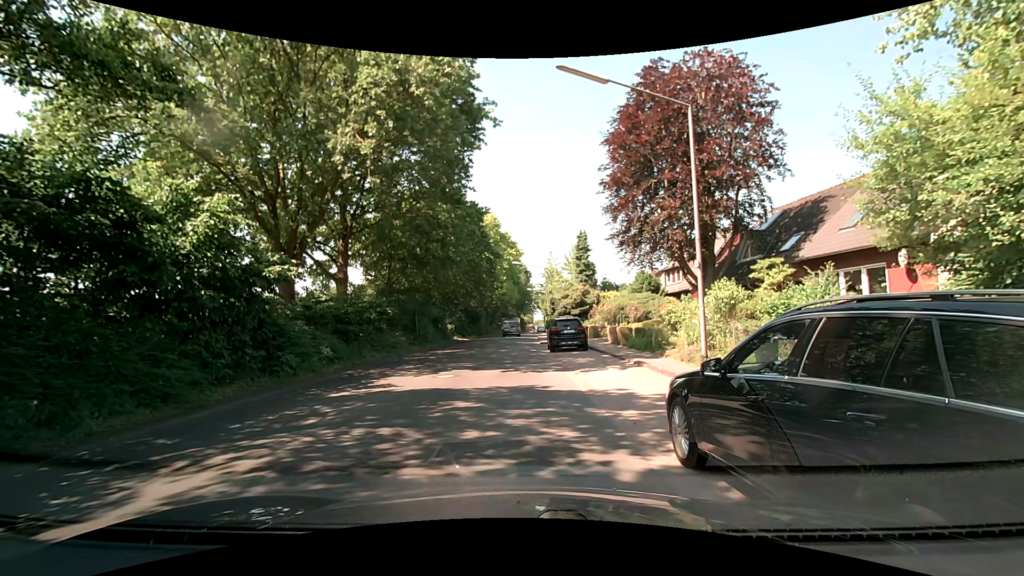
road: unclassified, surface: asphalt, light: Day
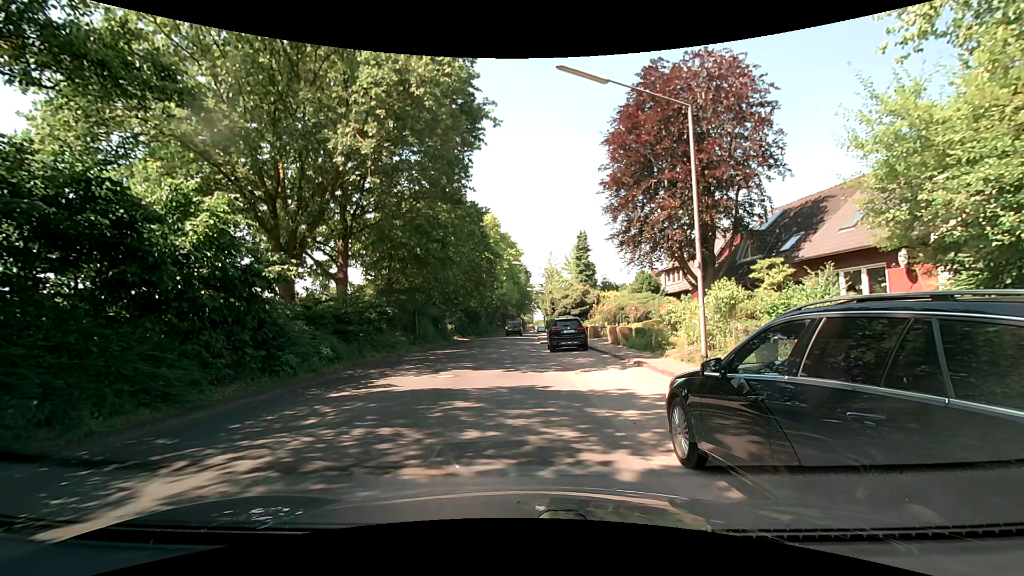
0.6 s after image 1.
(0.0, 0.0) m; 0°
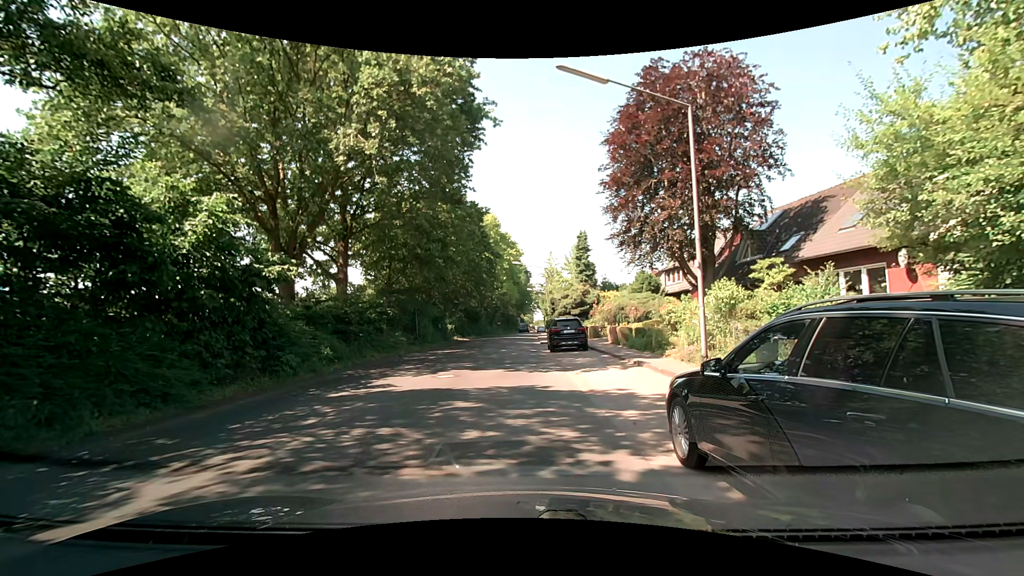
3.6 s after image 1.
(0.0, 0.0) m; 0°
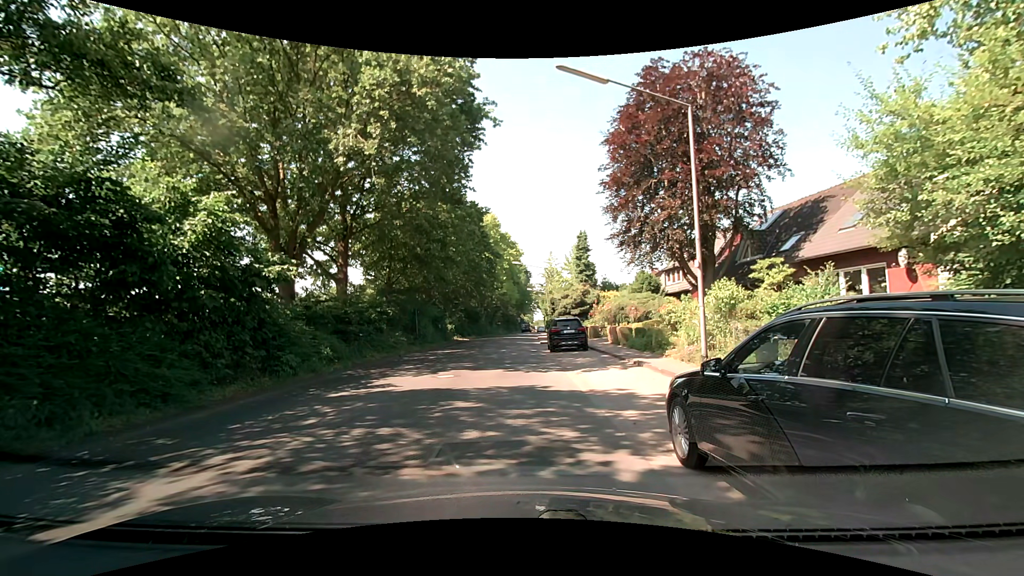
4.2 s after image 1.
(0.0, 0.0) m; 0°
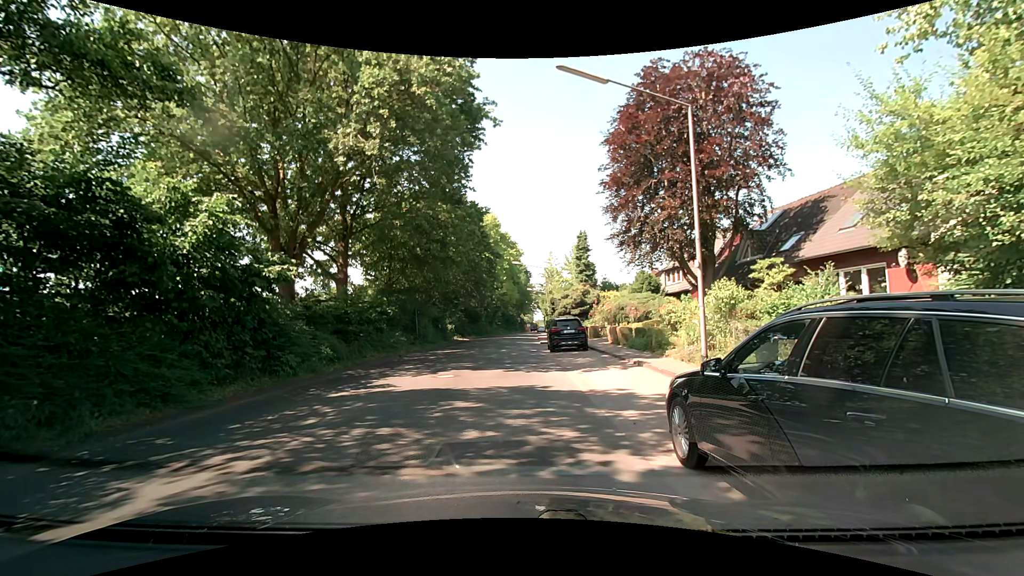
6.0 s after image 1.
(0.0, 0.0) m; 0°
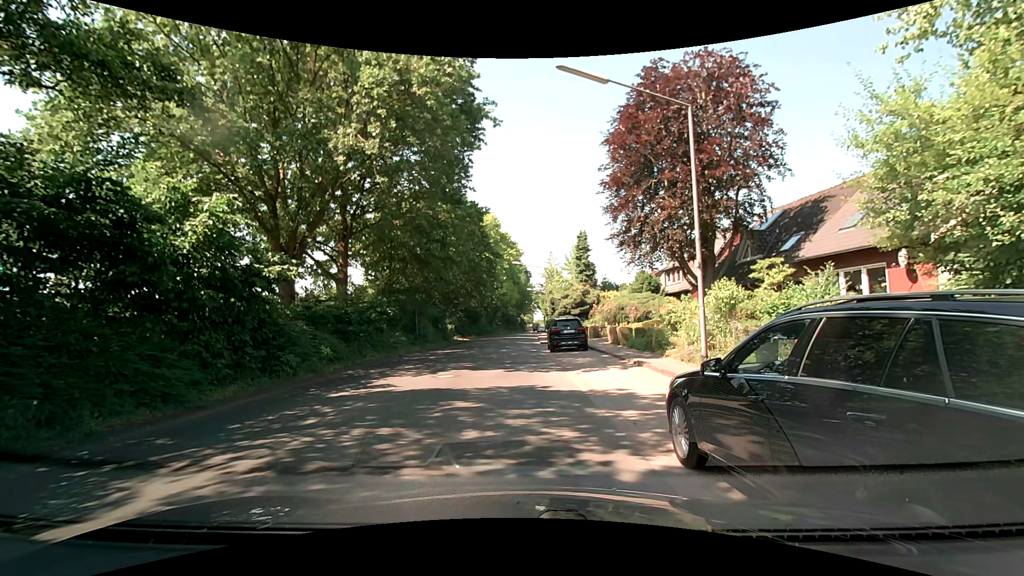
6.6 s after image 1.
(0.0, 0.0) m; 0°
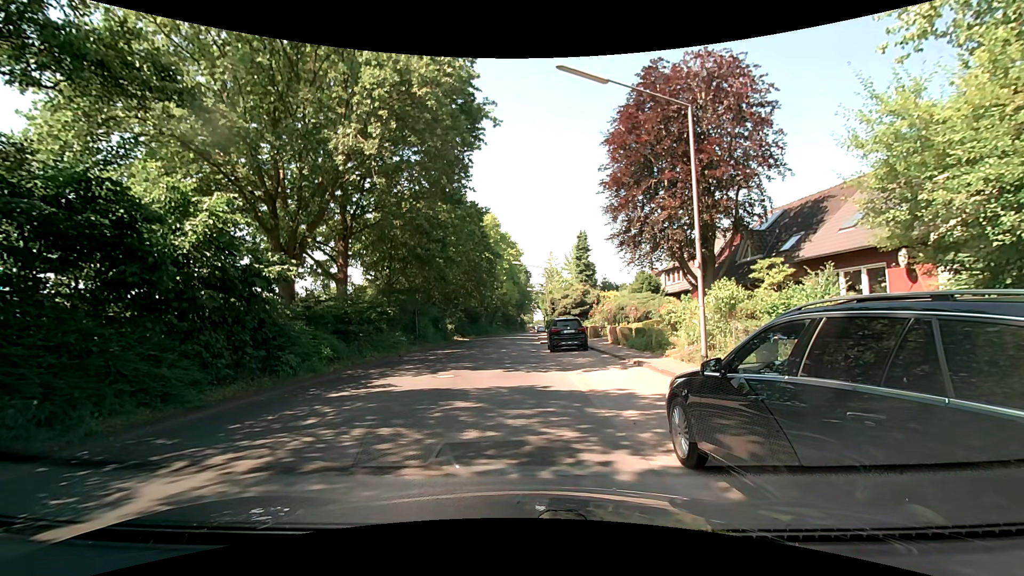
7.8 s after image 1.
(0.0, 0.0) m; 0°
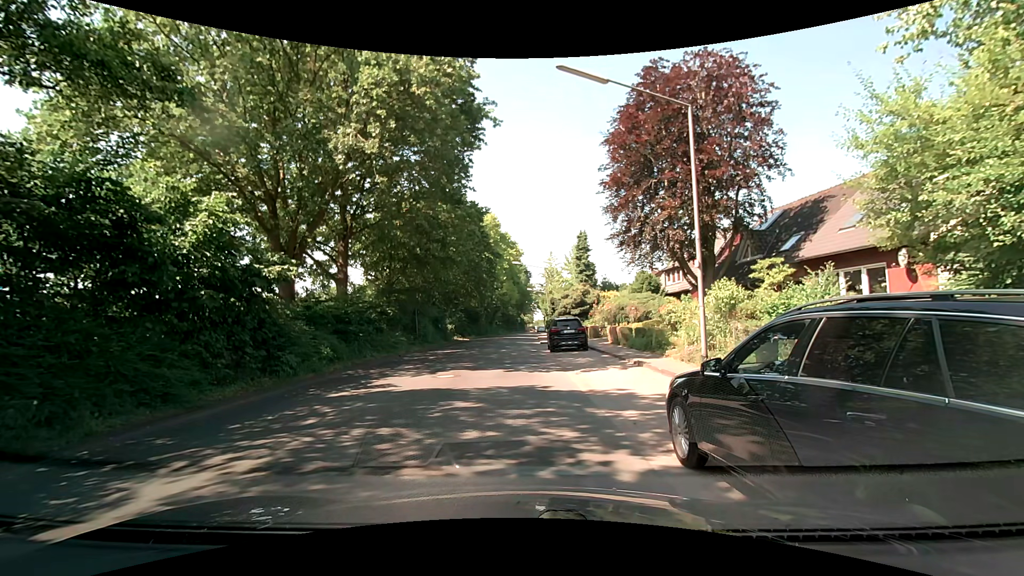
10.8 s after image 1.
(0.0, 0.0) m; 0°
